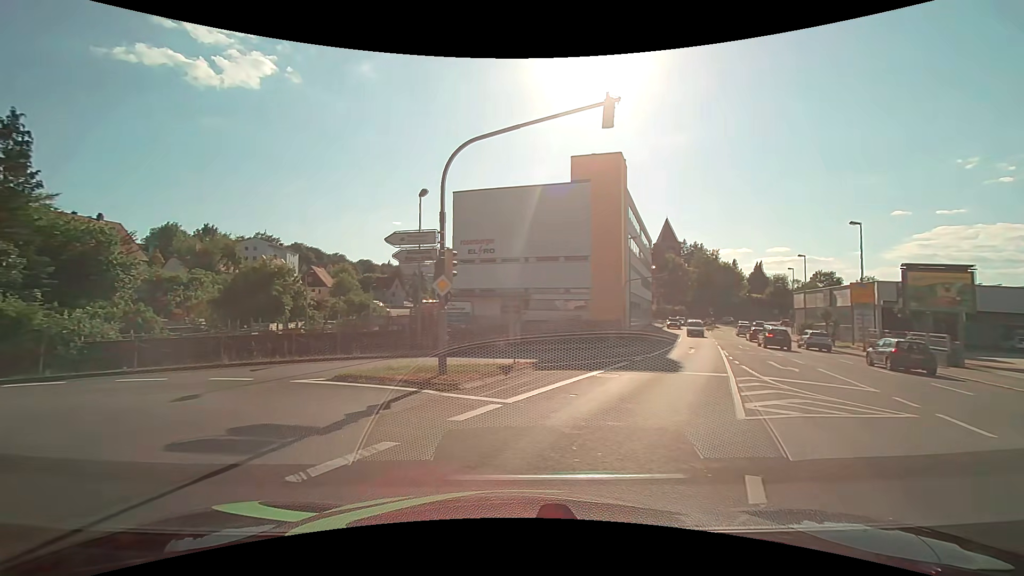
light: Day
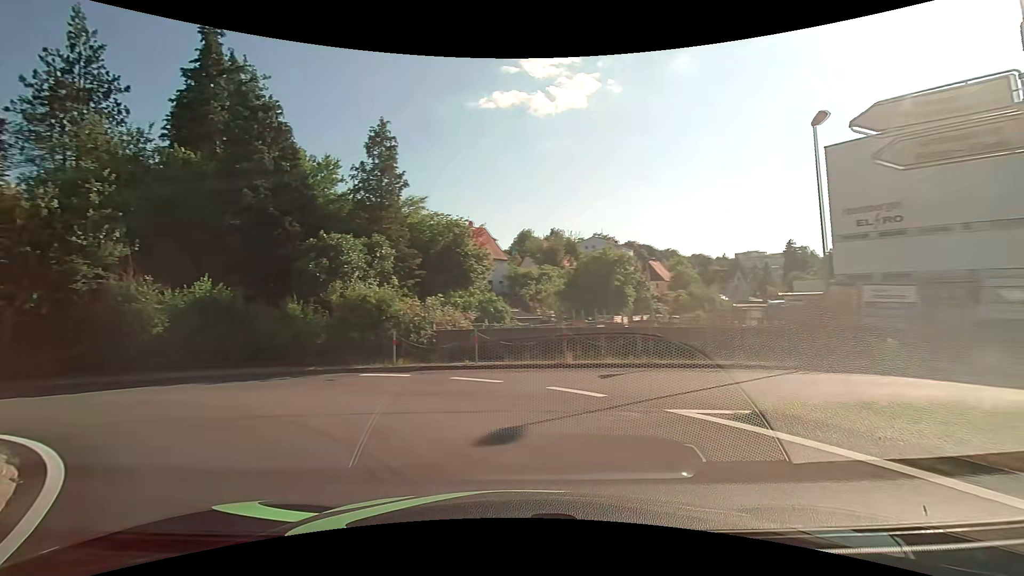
(-2.1, +6.6) m; -36°
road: tertiary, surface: asphalt
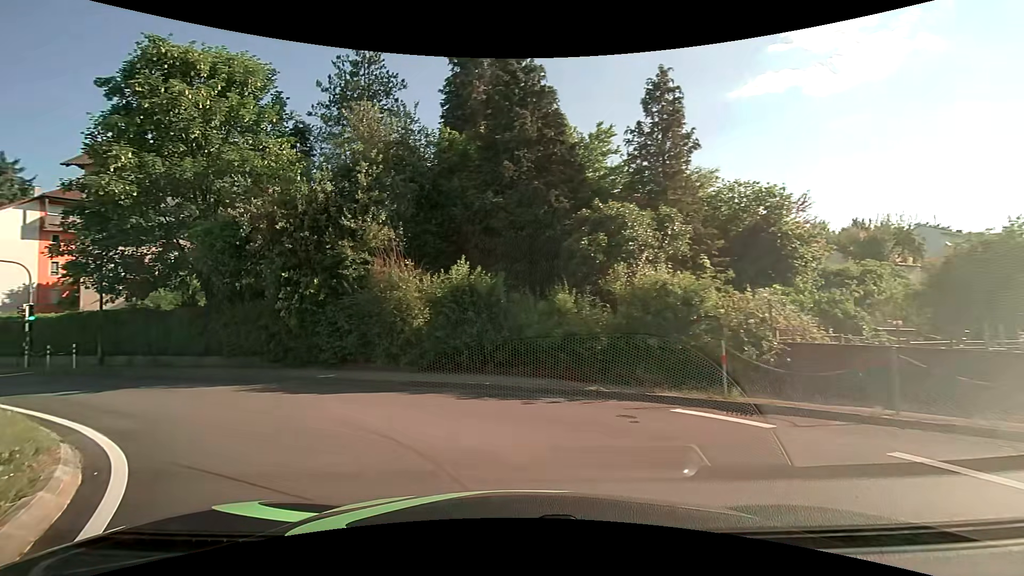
(-1.6, +5.6) m; -29°
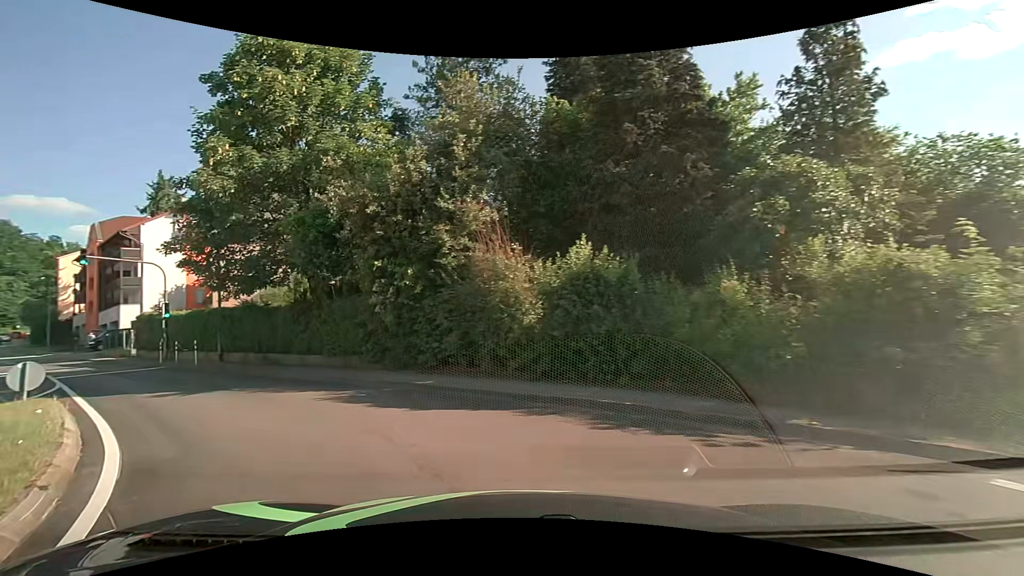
(-0.3, +2.8) m; -13°
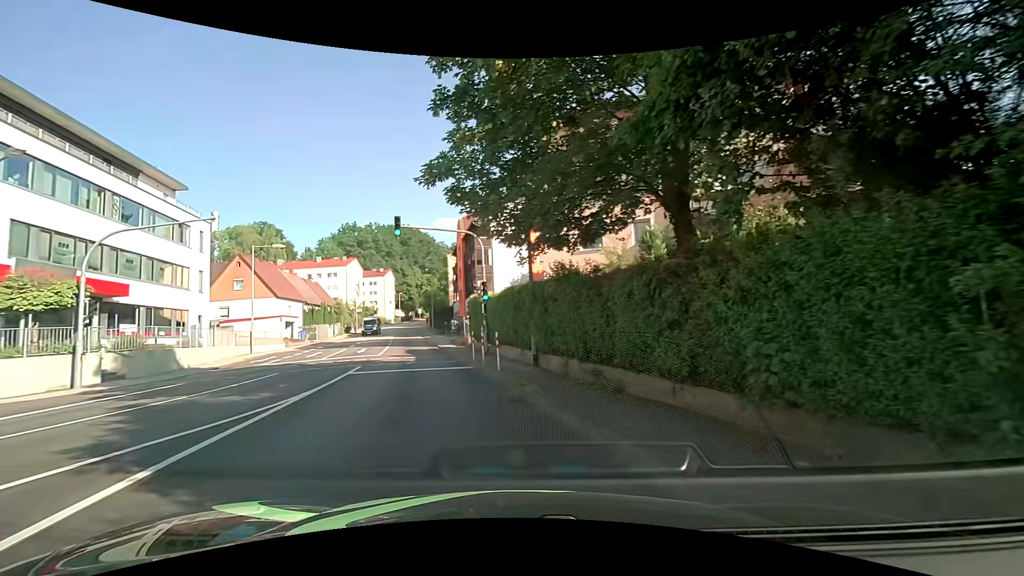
(-3.9, +11.2) m; -37°
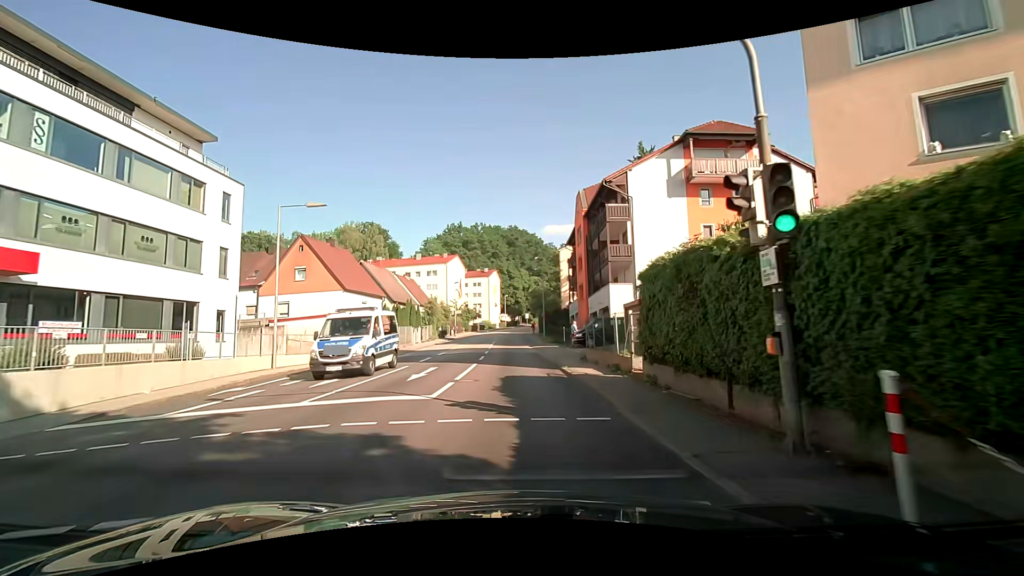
(-3.0, +15.7) m; -13°
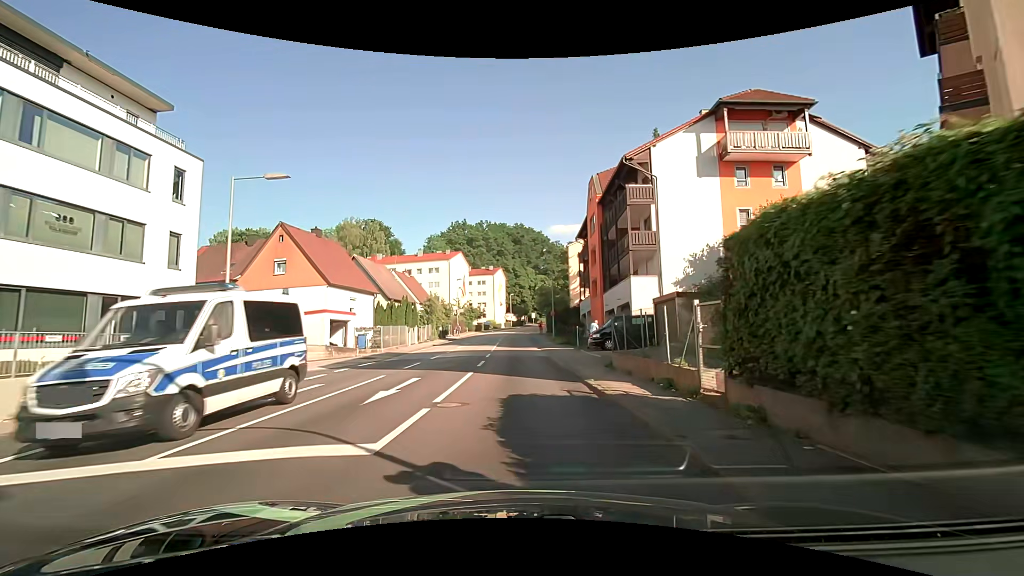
(-0.1, +4.7) m; -2°
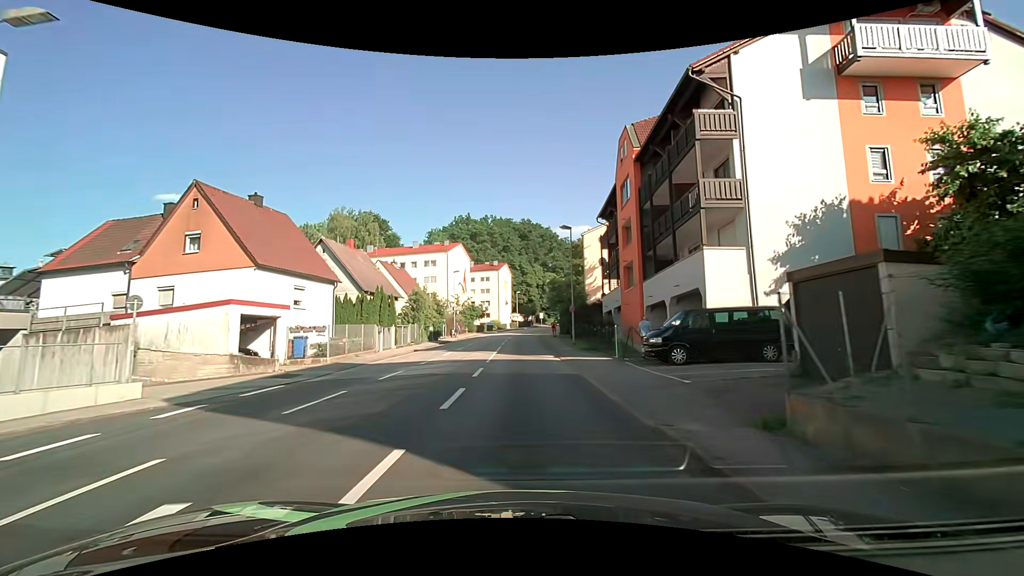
(0.0, +10.8) m; 0°
(0, +10) (0, +20) (0, +30) (0, +40) (0, +50) (+1, +60) (+2, +70) (+3, +80) (+4, +90) (+6, +100) m
